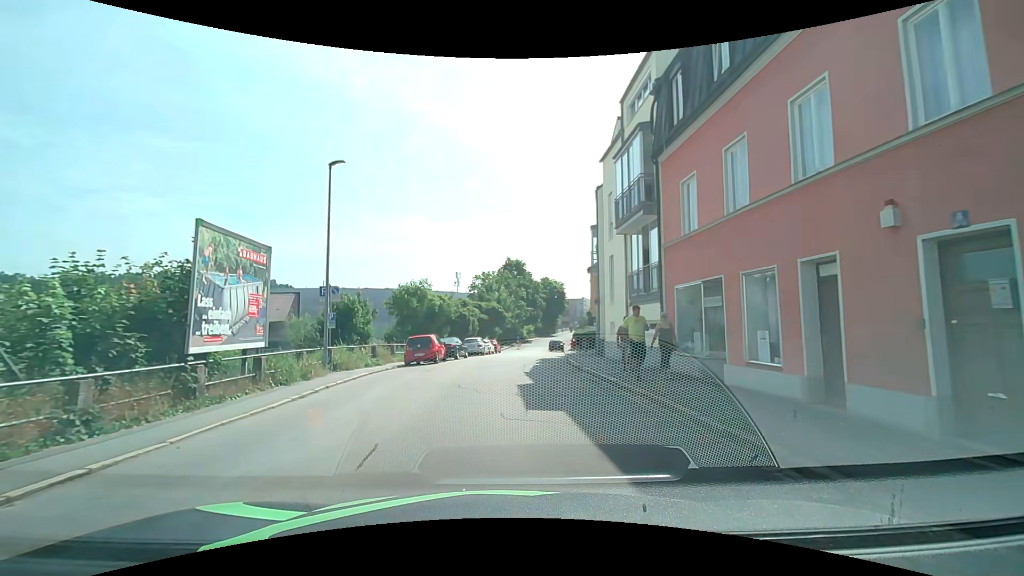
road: residential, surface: asphalt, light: Day
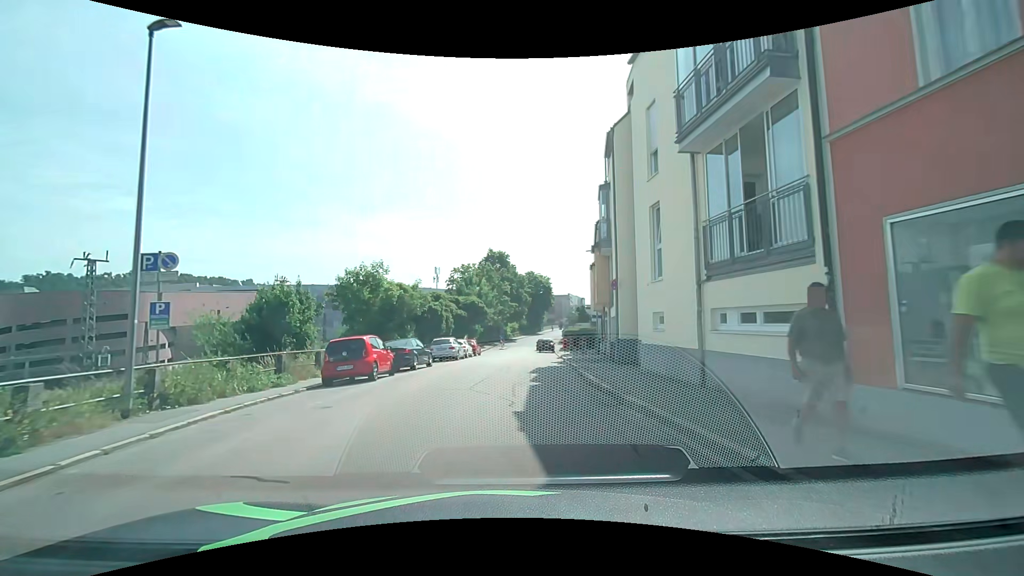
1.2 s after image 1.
(+0.2, +8.9) m; +2°
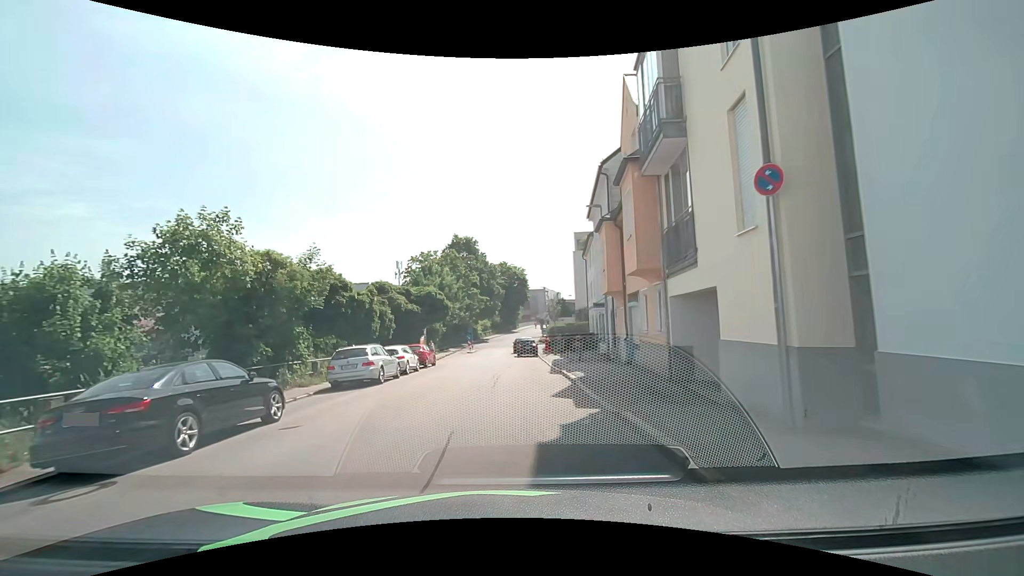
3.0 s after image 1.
(+0.4, +13.4) m; +3°
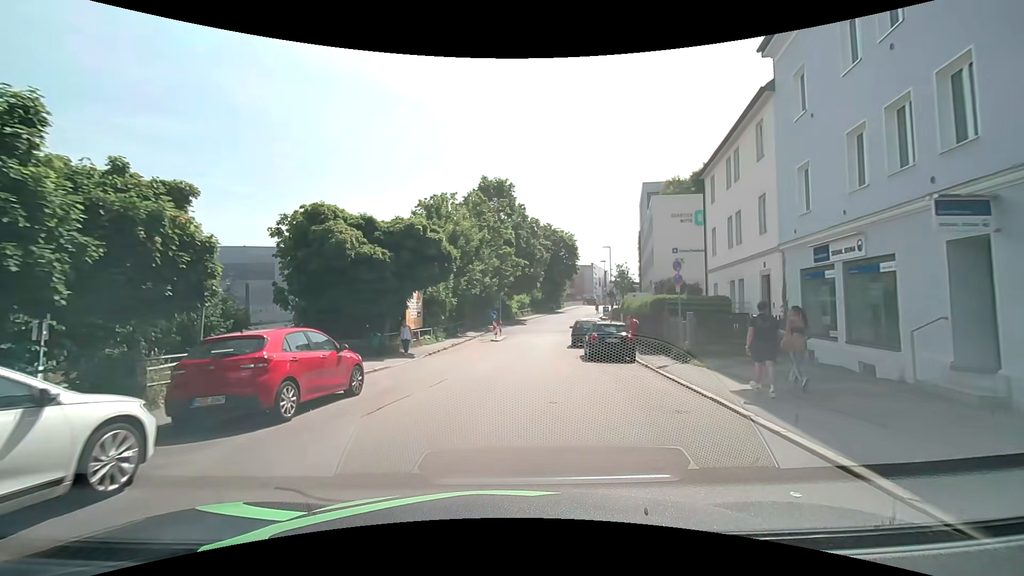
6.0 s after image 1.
(-0.5, +22.1) m; -4°
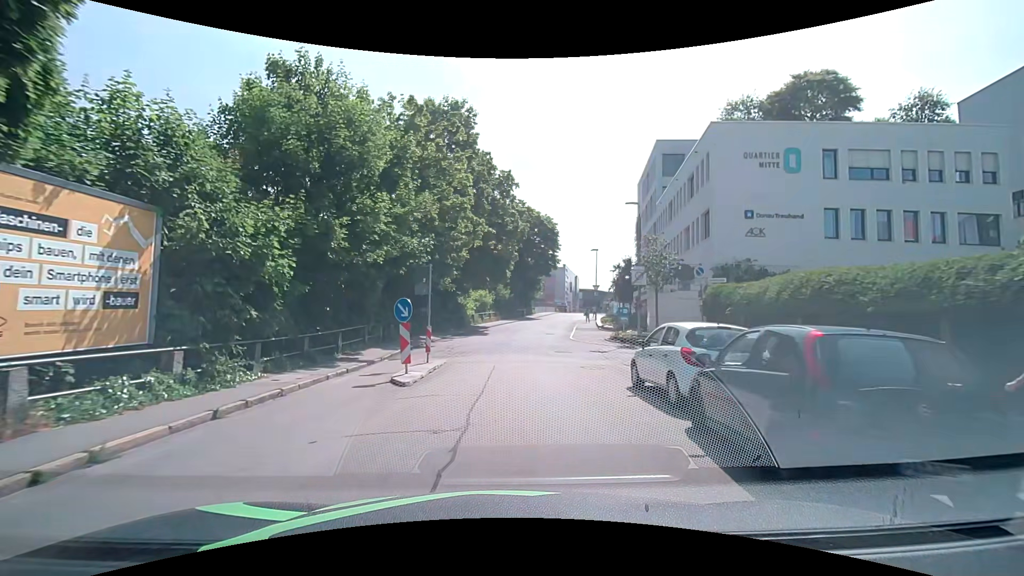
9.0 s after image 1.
(+0.7, +21.7) m; +2°
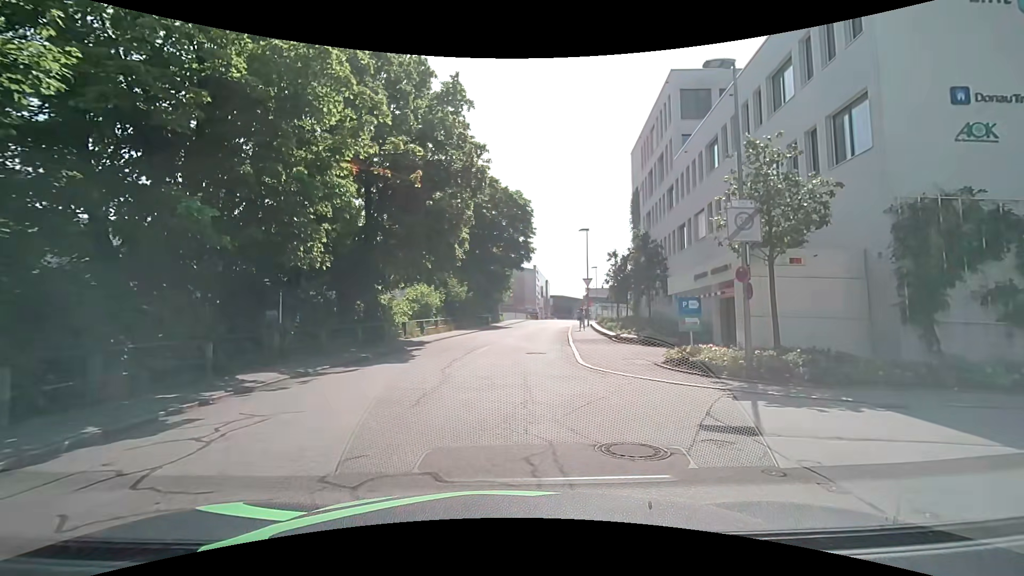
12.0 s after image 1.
(+1.3, +15.7) m; +6°
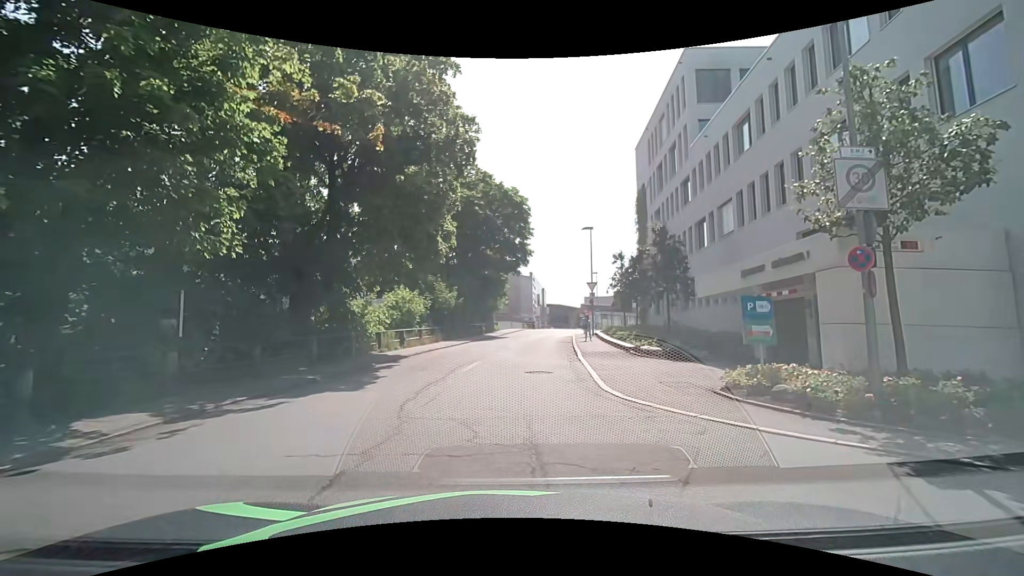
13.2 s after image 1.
(0.0, +4.4) m; 0°
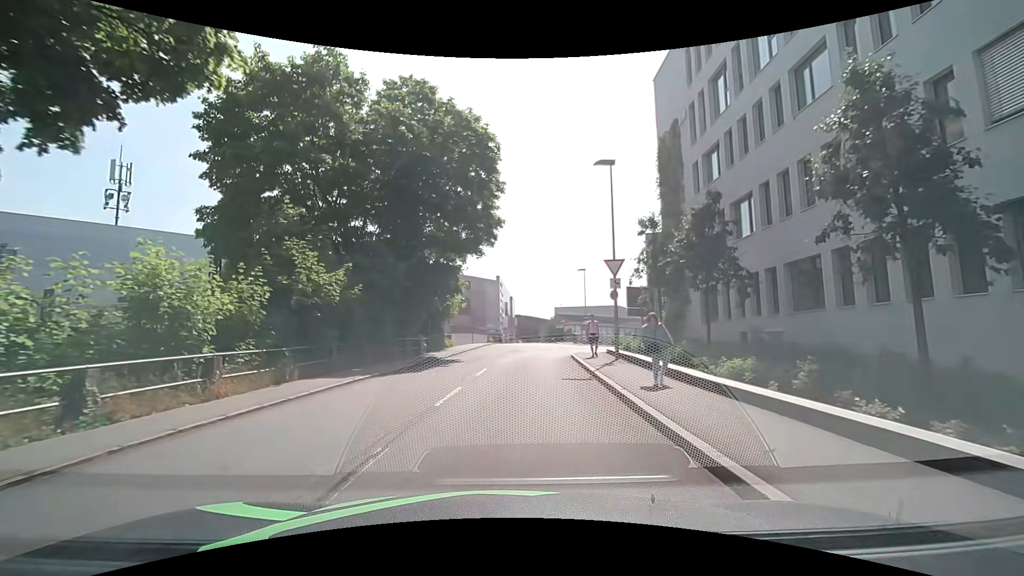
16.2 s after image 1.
(+0.5, +17.7) m; +4°
(0, +10) (+1, +20) (+2, +30) (+7, +38) (+16, +44) (+23, +50) (+28, +59) (+33, +68) (+38, +76) (+43, +85) m
